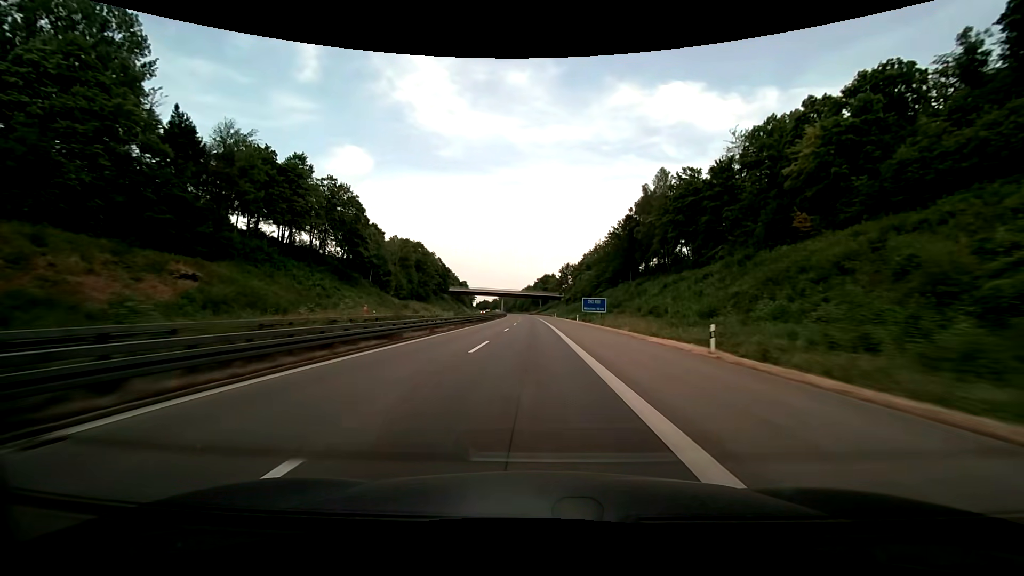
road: motorway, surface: asphalt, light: Day
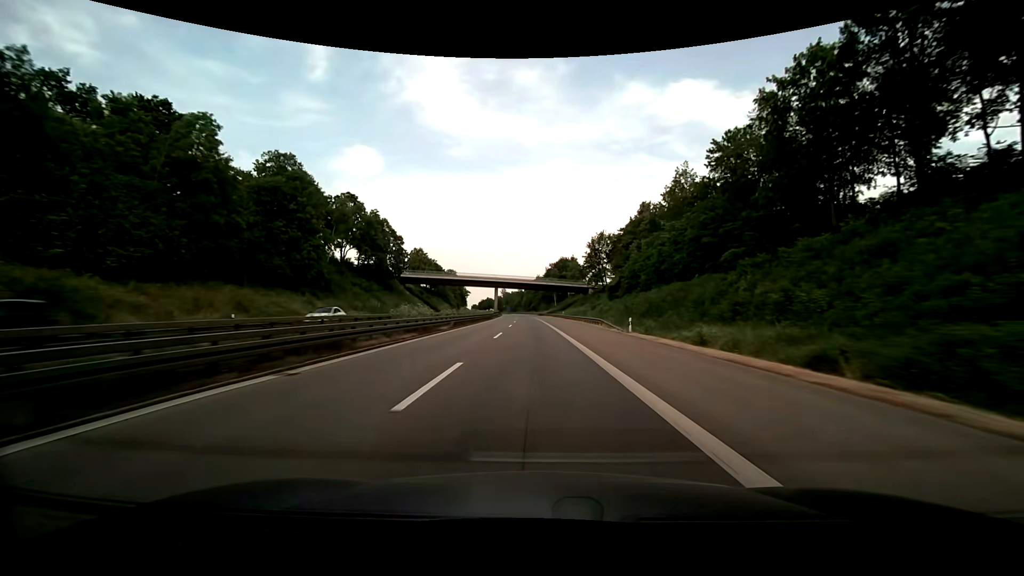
(-1.3, +82.0) m; -1°
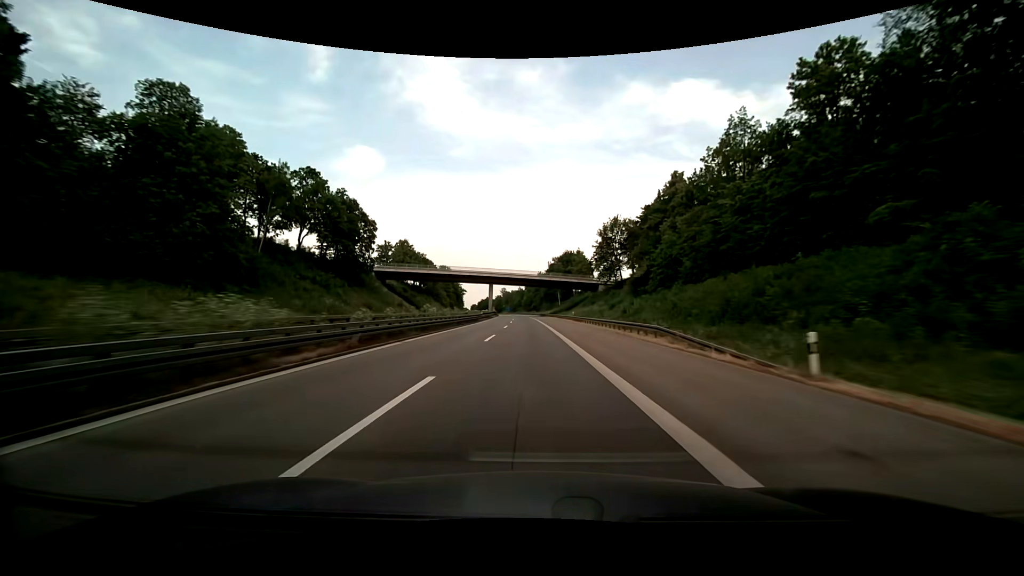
(0.0, +20.6) m; 0°
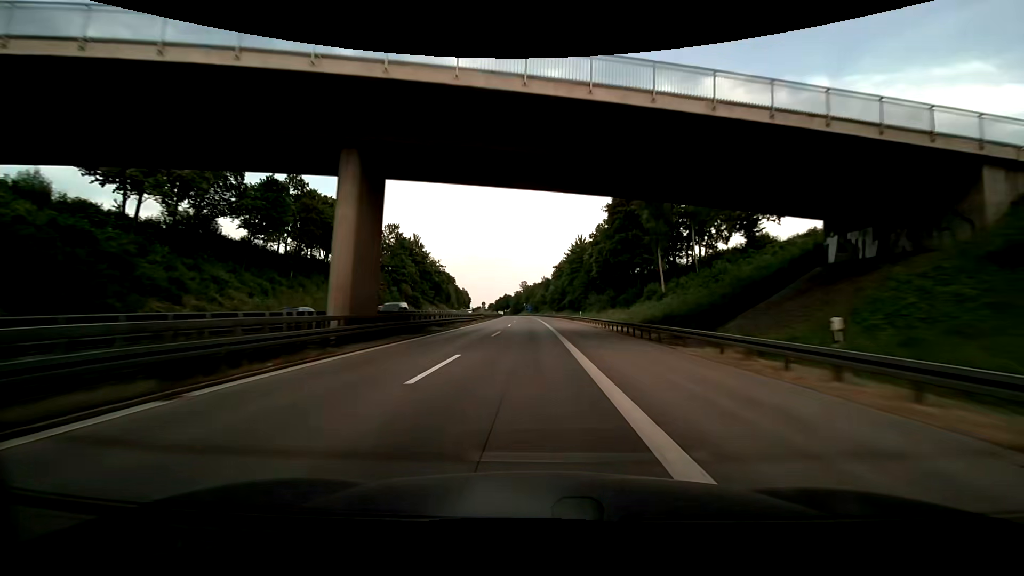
(-2.3, +103.3) m; -3°
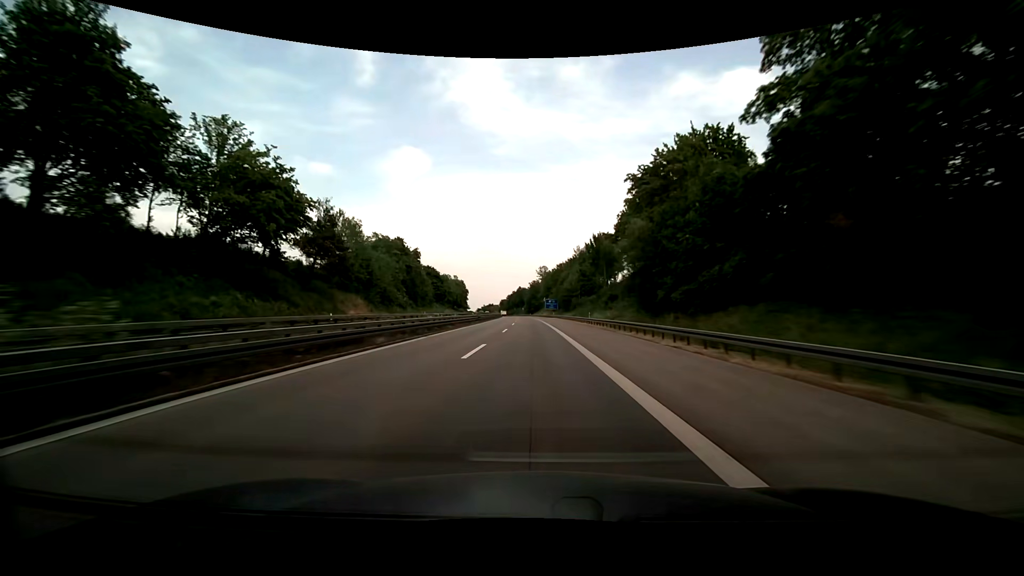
(-2.7, +103.4) m; -2°
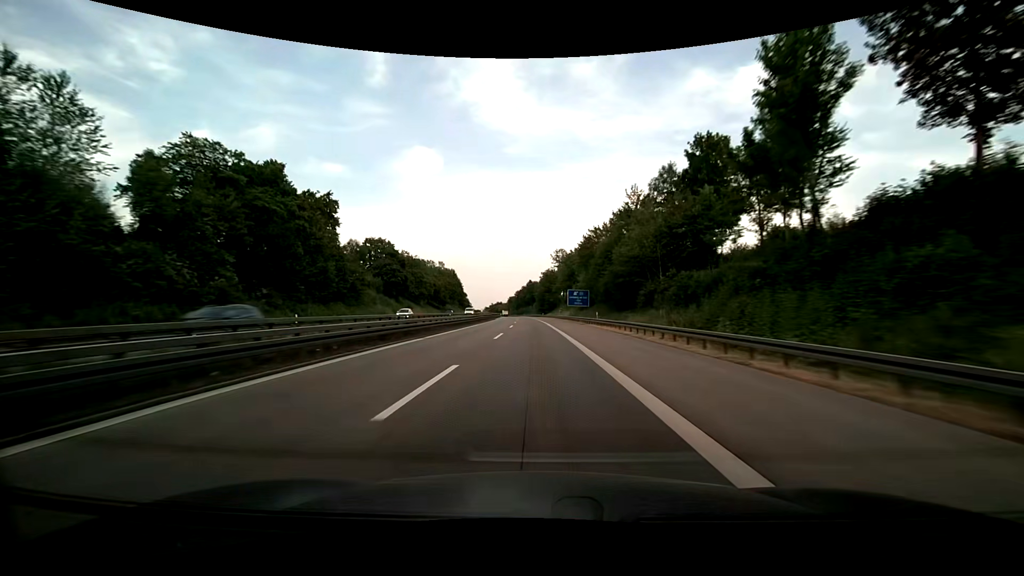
(-0.8, +61.8) m; -1°
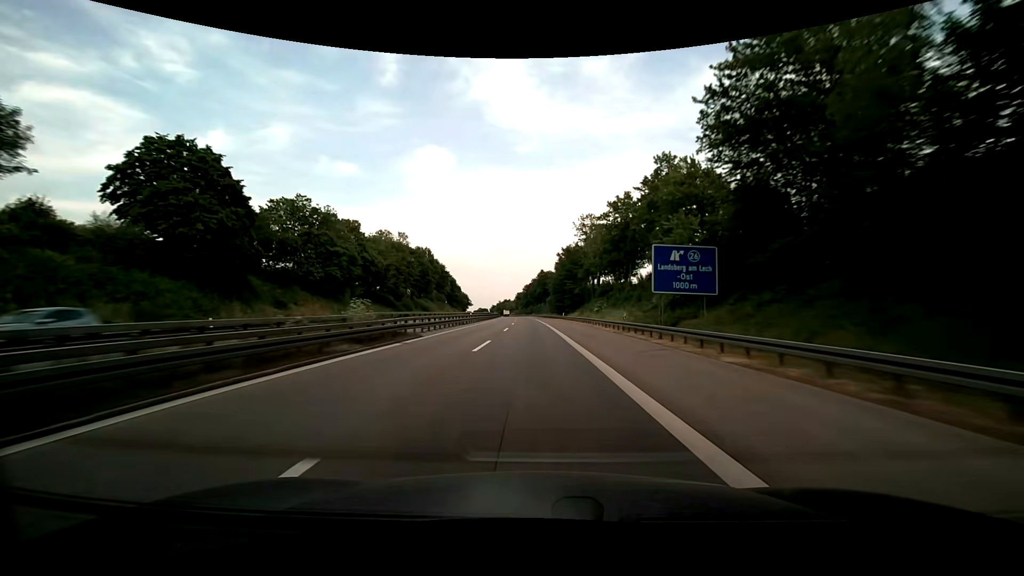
(-0.8, +61.9) m; -1°
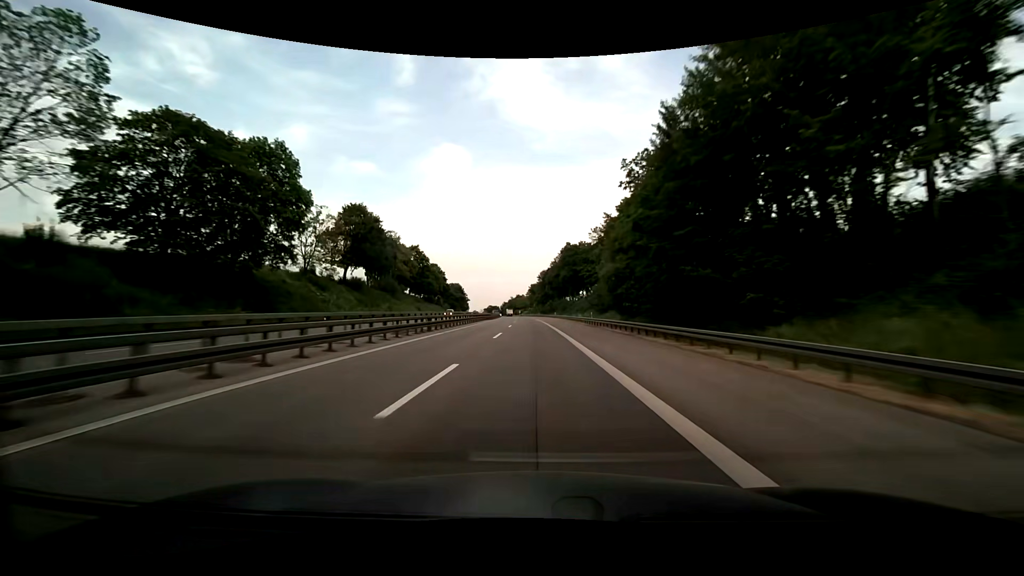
(-1.6, +82.5) m; -2°
(0, +10) (0, +20) (0, +30) (0, +40) (0, +50) (-1, +60) (-1, +70) (-1, +80) (-1, +90) (-2, +100) m
